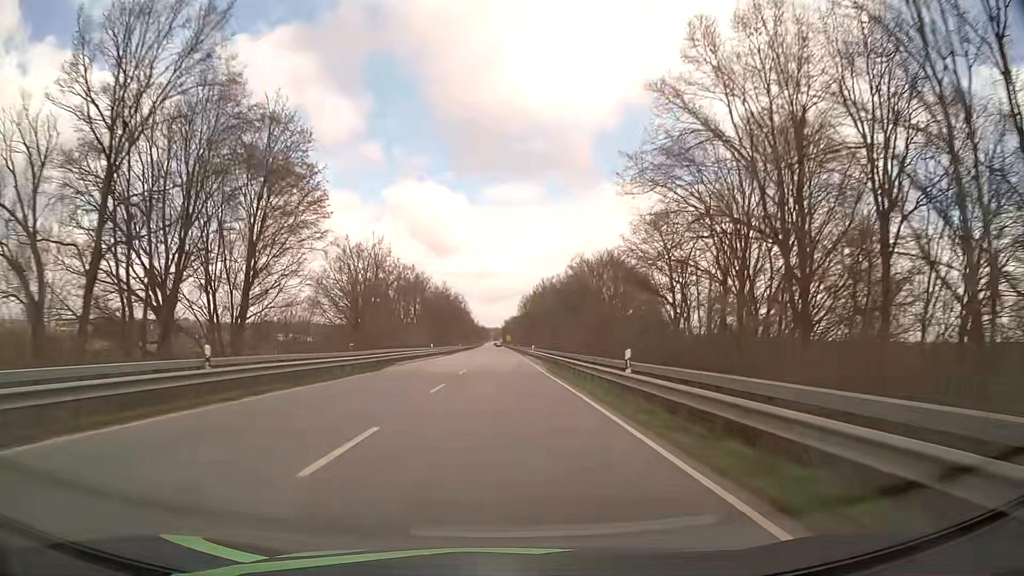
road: primary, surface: asphalt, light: Day
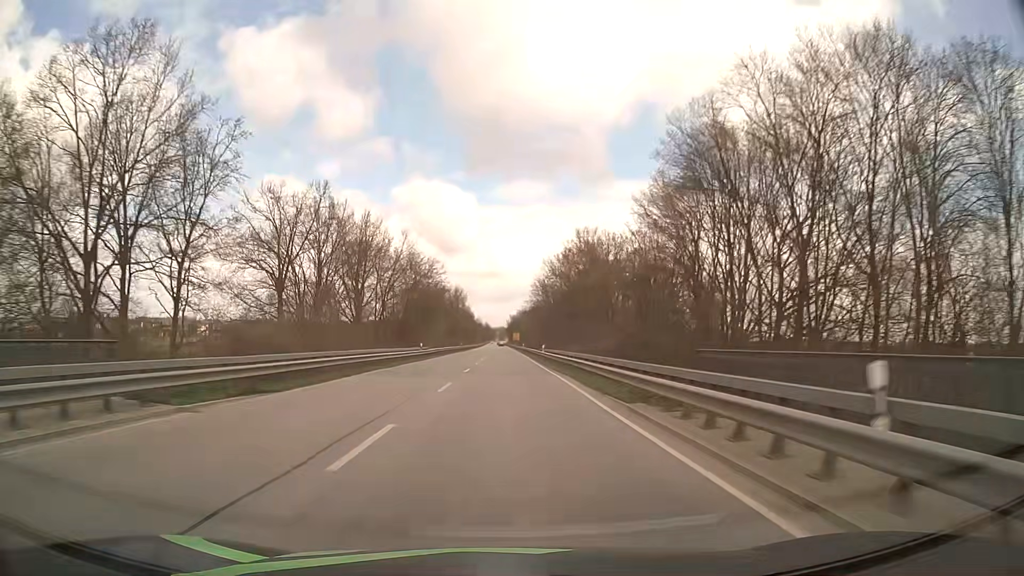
(-0.3, +59.4) m; -1°
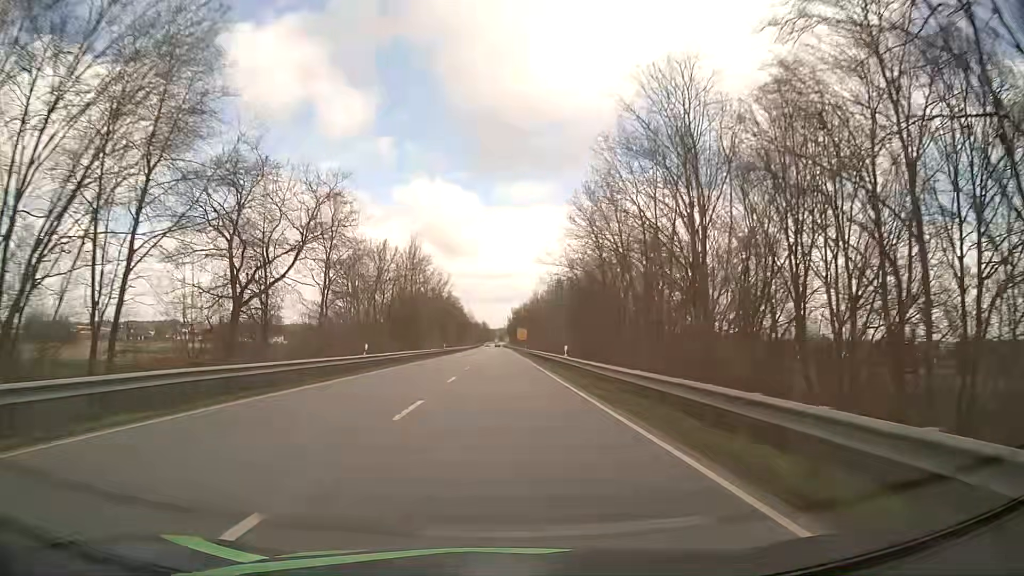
(0.0, +73.6) m; 0°
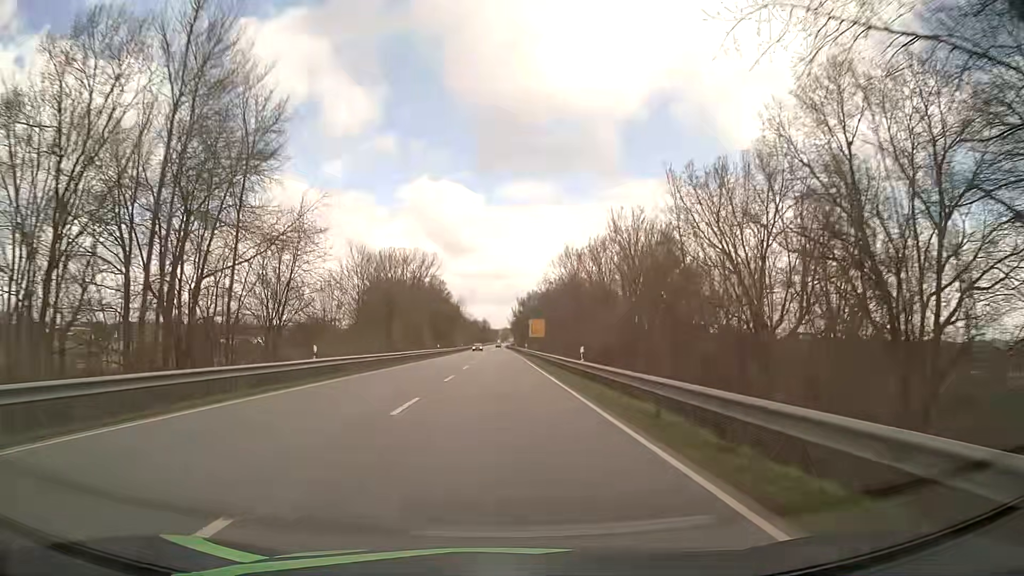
(+0.1, +58.3) m; 0°
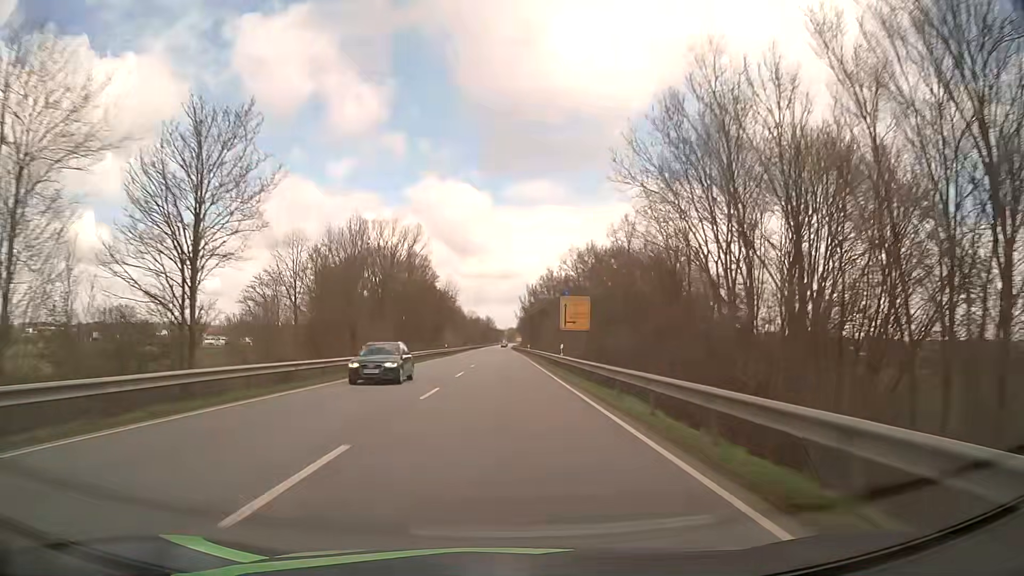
(-0.2, +43.5) m; -1°
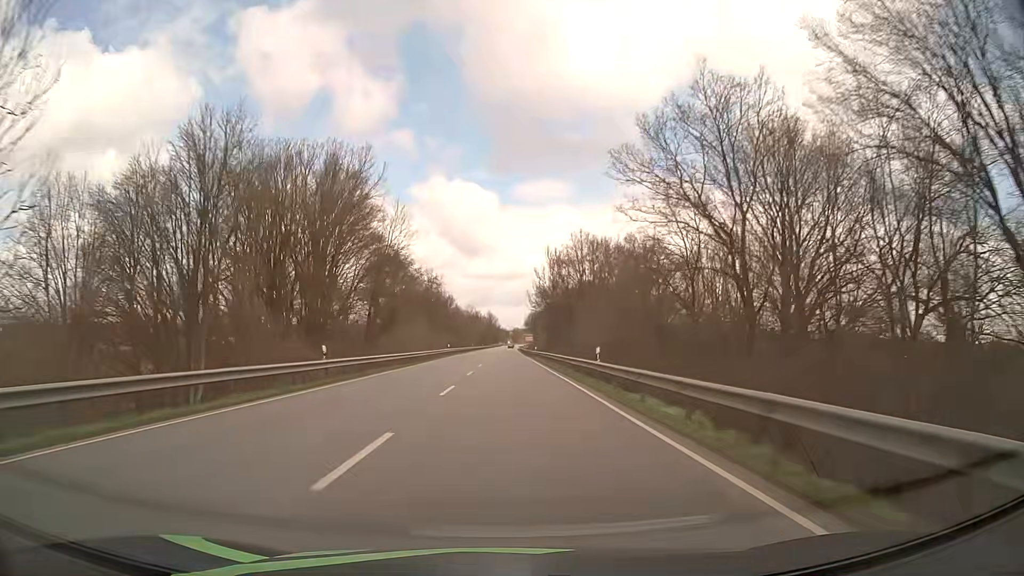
(-0.3, +57.8) m; -1°
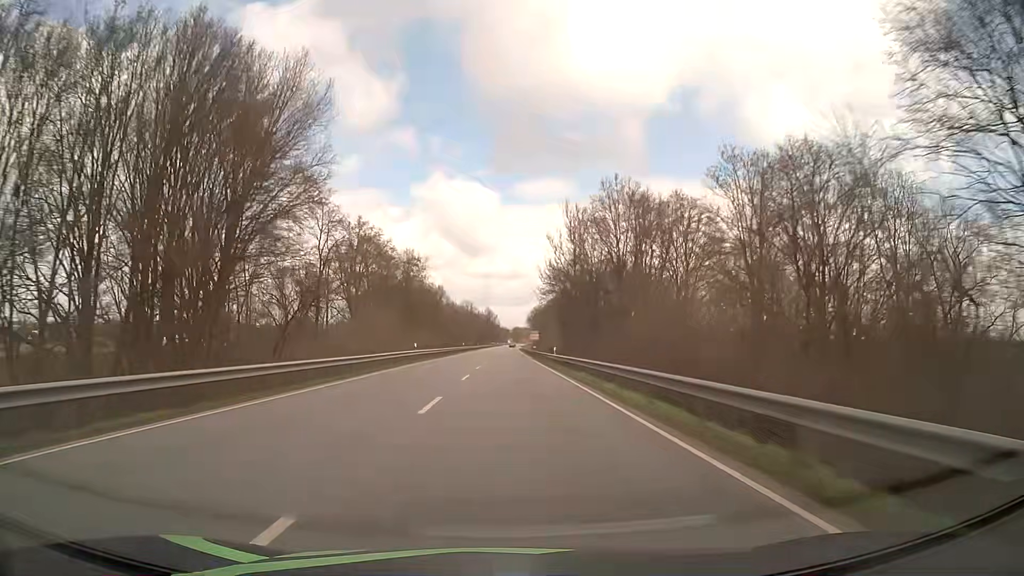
(+0.1, +28.8) m; 0°
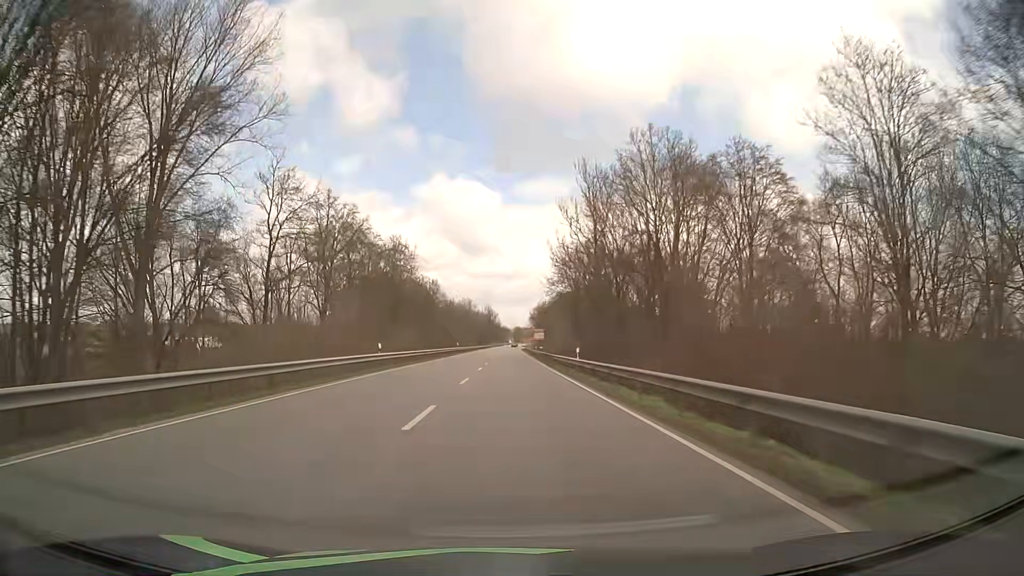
(0.0, +14.3) m; 0°
(0, +10) (0, +20) (0, +30) (0, +40) (0, +50) (0, +60) (0, +70) (0, +80) (0, +90) (+1, +100) m
